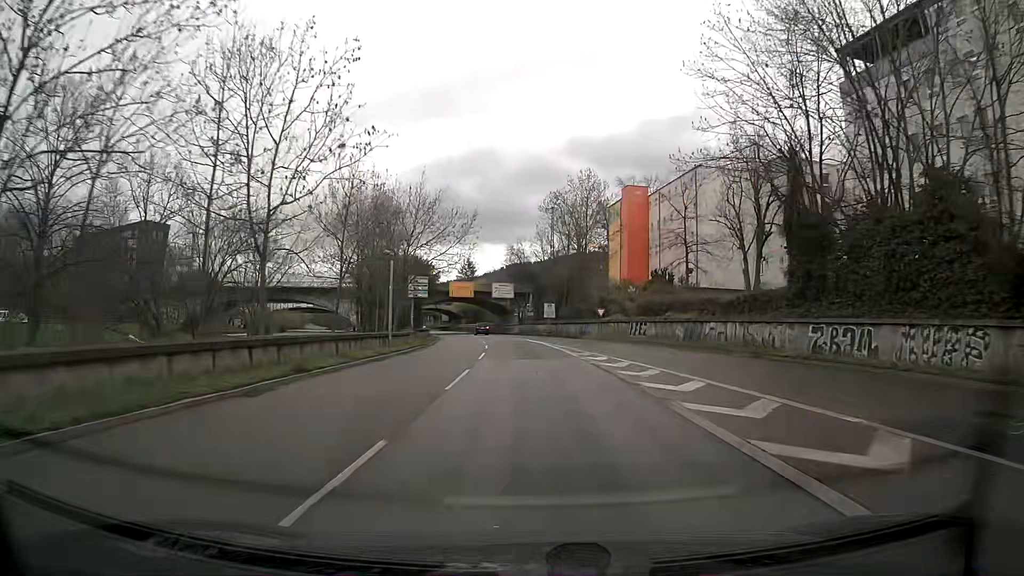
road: trunk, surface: asphalt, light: Day
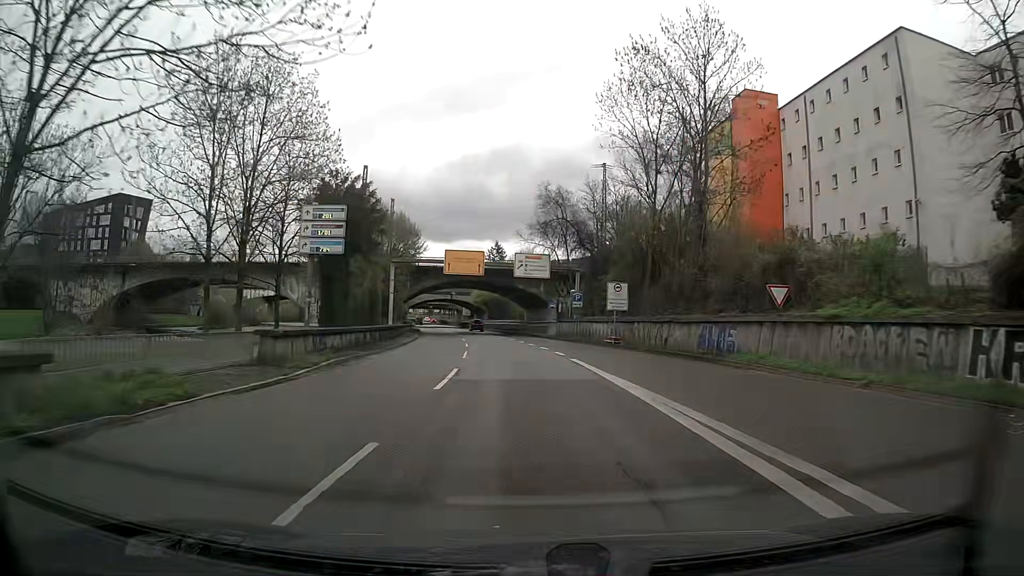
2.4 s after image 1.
(-0.7, +36.4) m; -3°
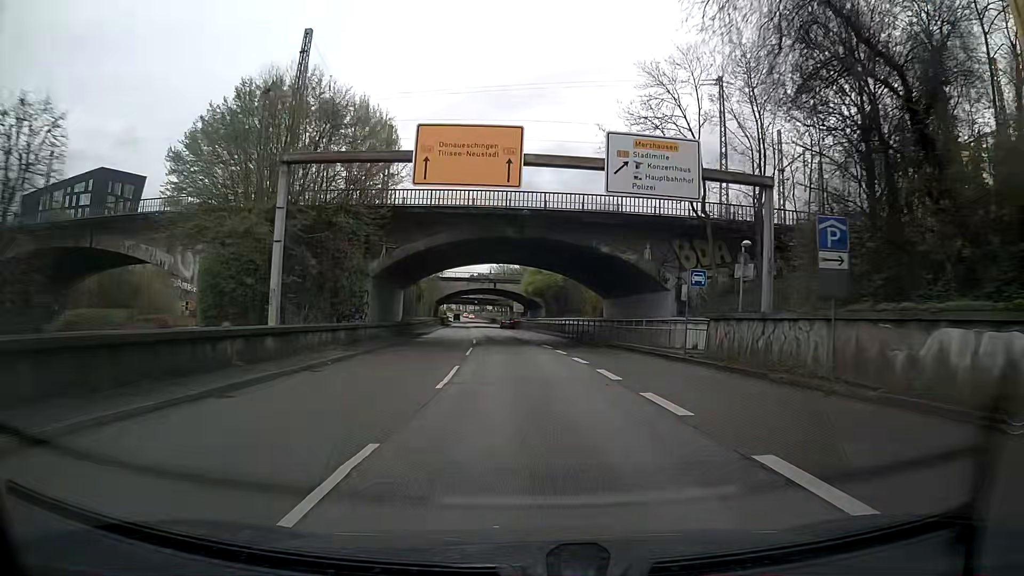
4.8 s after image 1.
(-1.5, +36.3) m; -5°
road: trunk_link
(0, +10) (0, +20) (-1, +30) (-2, +40) (-3, +50) (-4, +60) (-5, +70) (-6, +80) (-7, +90) (-8, +100) m
